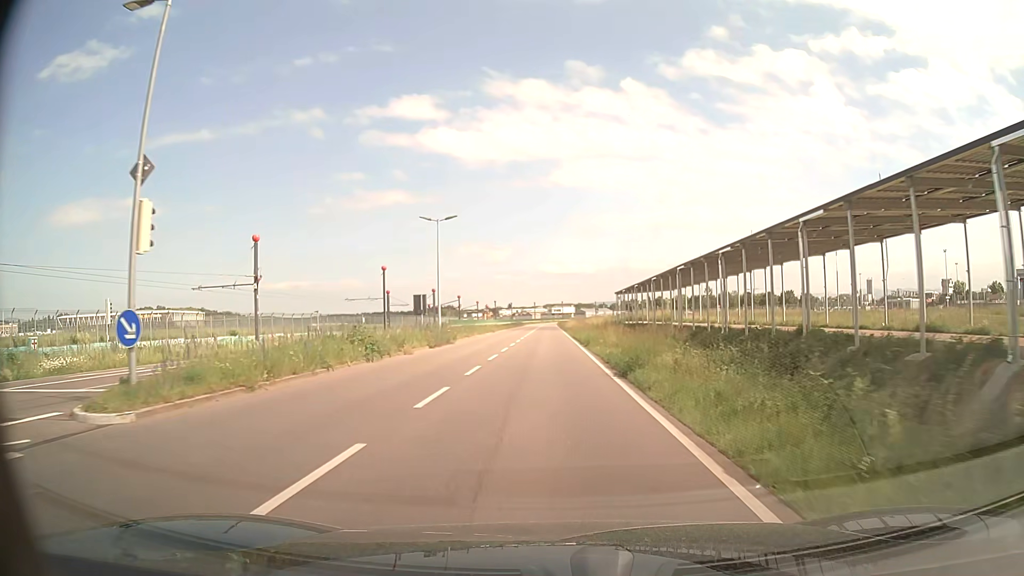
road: secondary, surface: asphalt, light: Day
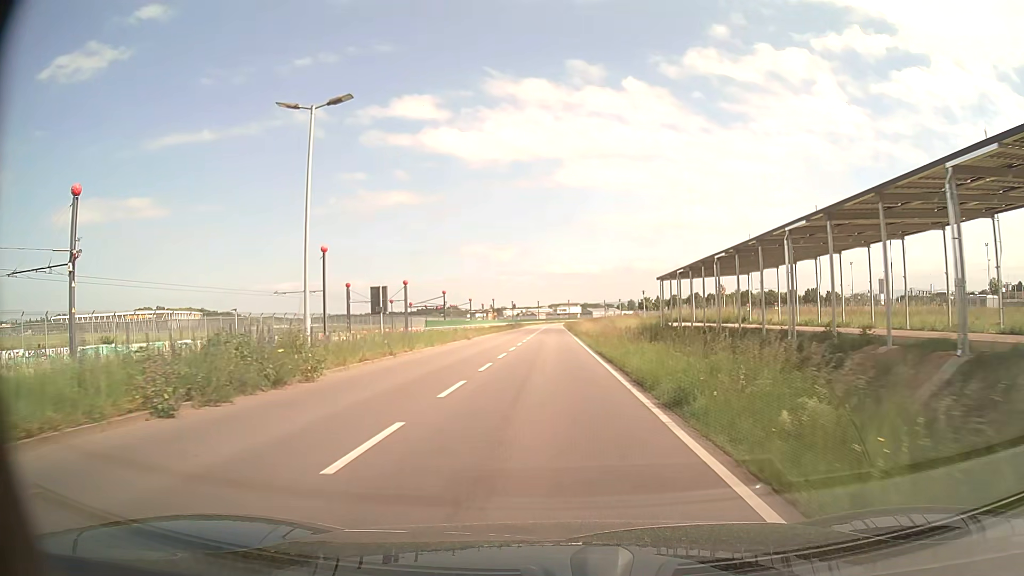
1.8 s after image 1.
(-0.1, +22.5) m; -1°
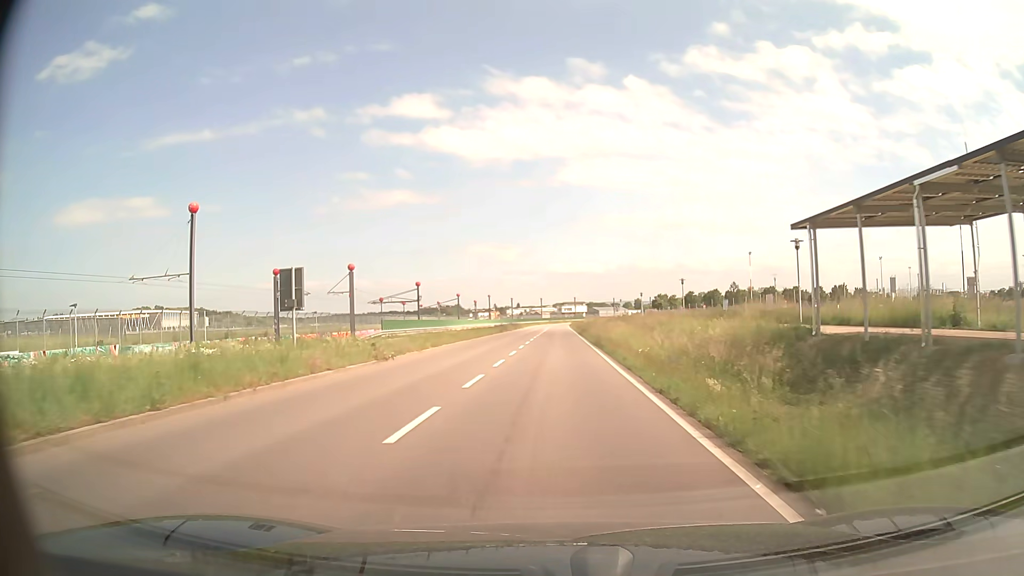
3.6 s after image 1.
(0.0, +22.5) m; 0°
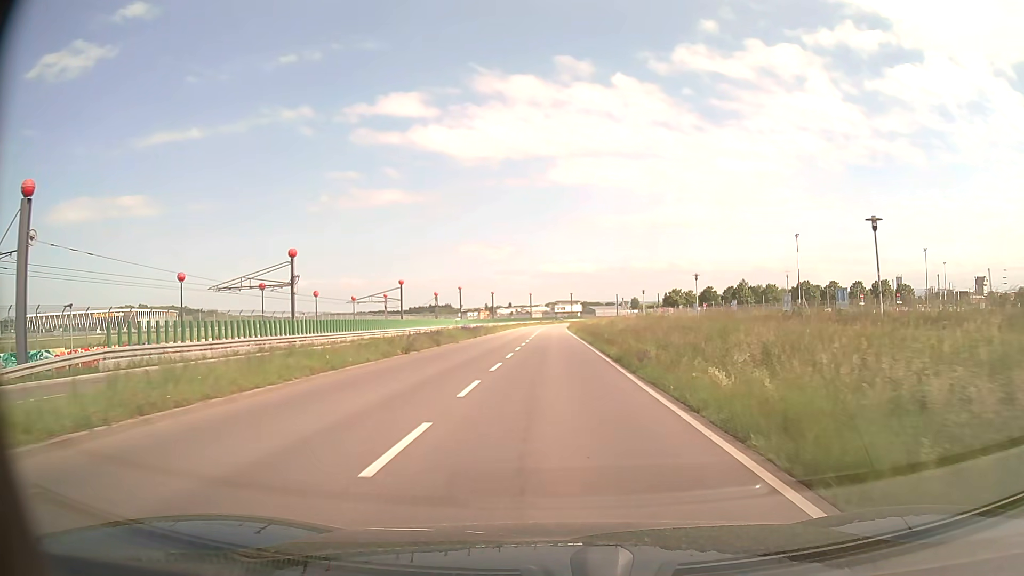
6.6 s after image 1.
(+0.1, +37.6) m; +1°
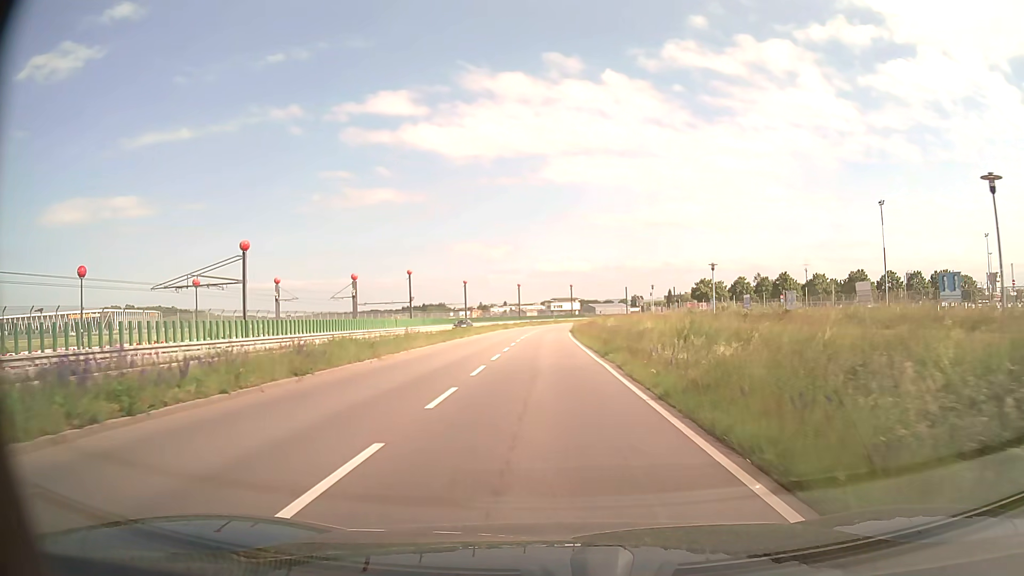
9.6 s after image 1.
(+0.2, +37.6) m; 0°
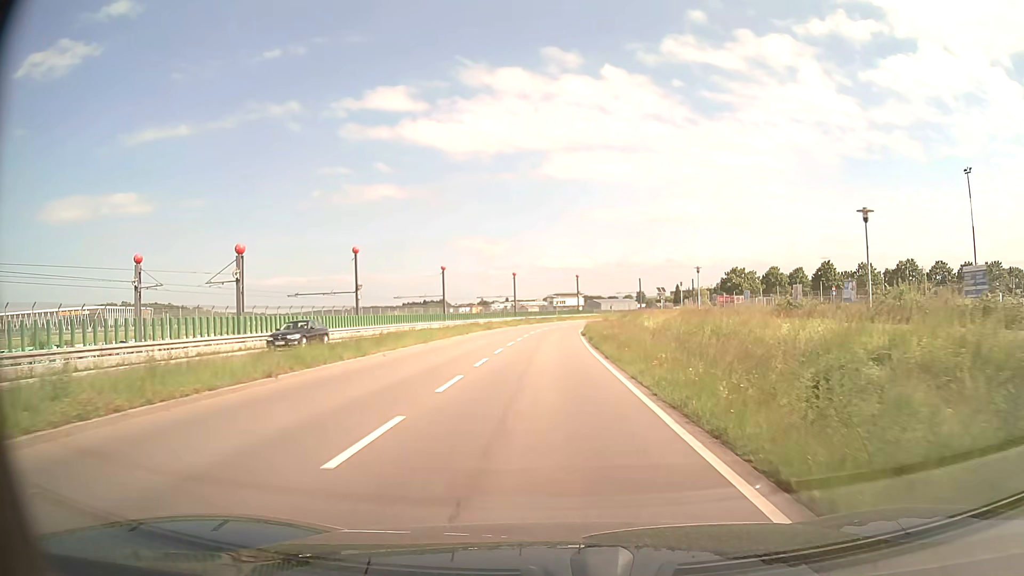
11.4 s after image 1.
(0.0, +22.4) m; 0°
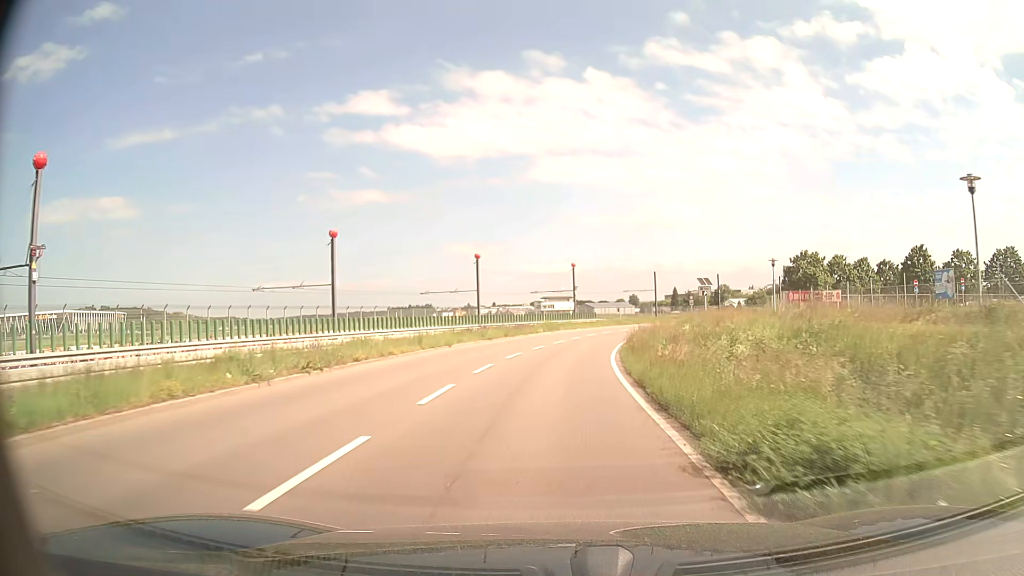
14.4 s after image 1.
(+0.2, +37.3) m; +1°
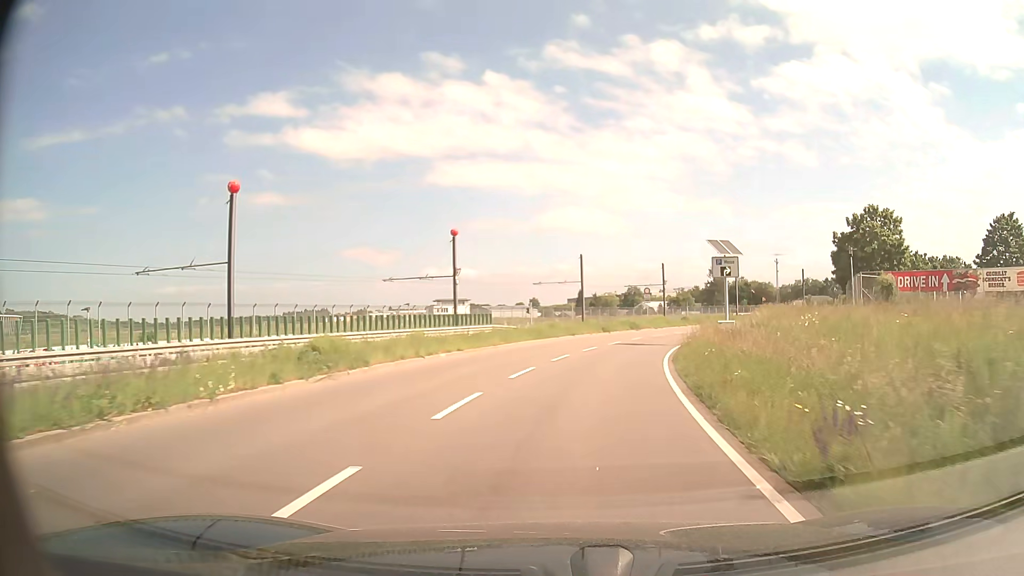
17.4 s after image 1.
(+2.1, +37.1) m; +8°
(0, +10) (+1, +20) (+4, +30) (+6, +39) (+10, +49) (+14, +58) (+20, +66) (+25, +74) (+31, +82) (+38, +90) m
